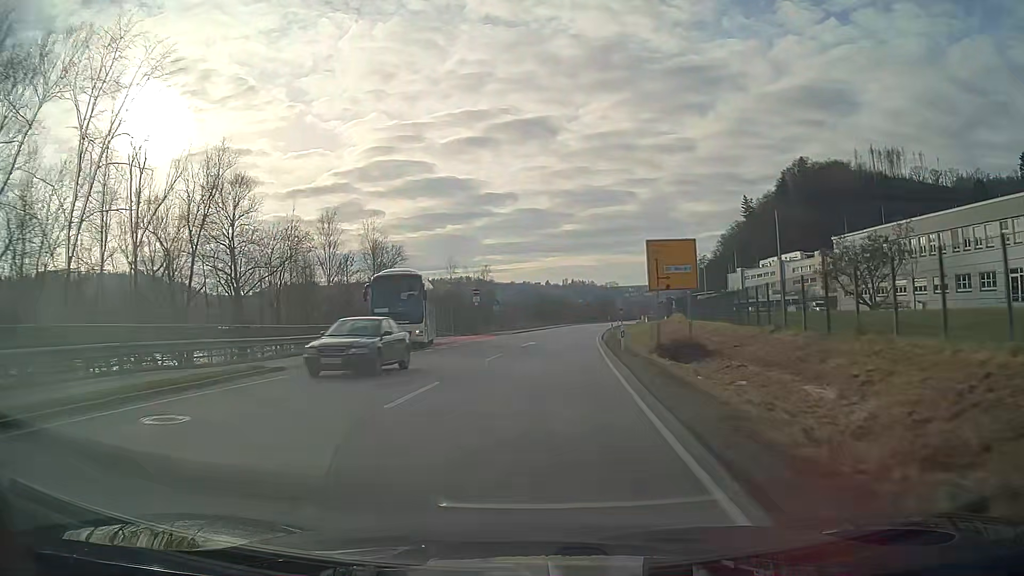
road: primary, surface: asphalt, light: Day
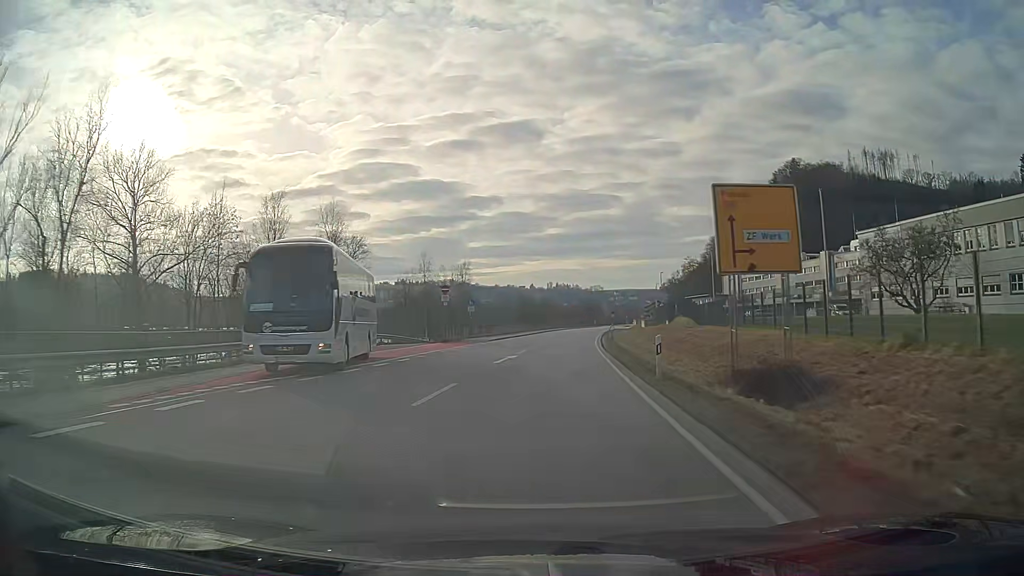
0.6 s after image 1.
(+0.1, +10.8) m; +1°
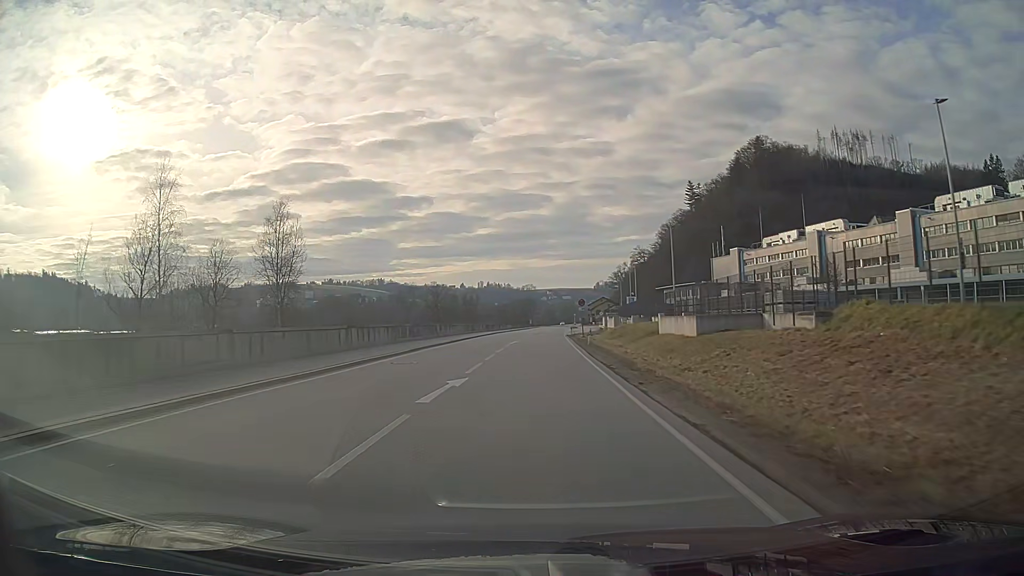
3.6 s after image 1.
(+3.0, +53.8) m; +5°
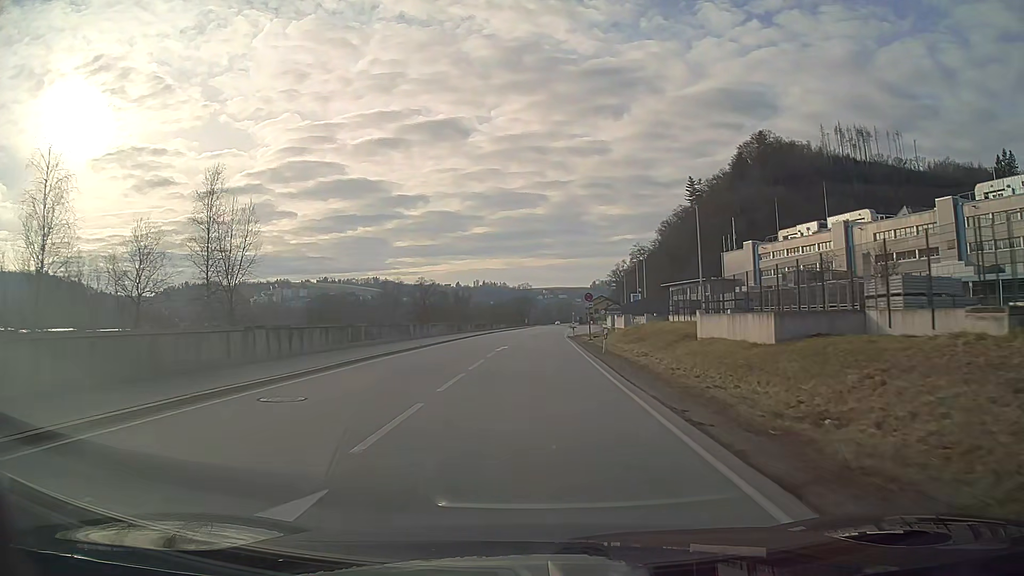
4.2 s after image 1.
(0.0, +10.8) m; 0°
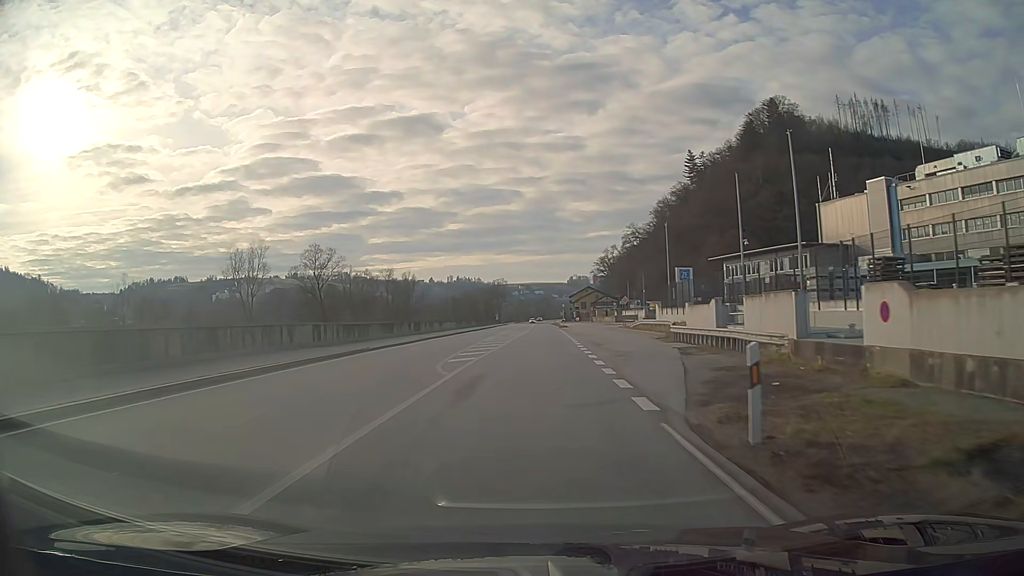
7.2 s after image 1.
(+0.9, +54.1) m; +2°
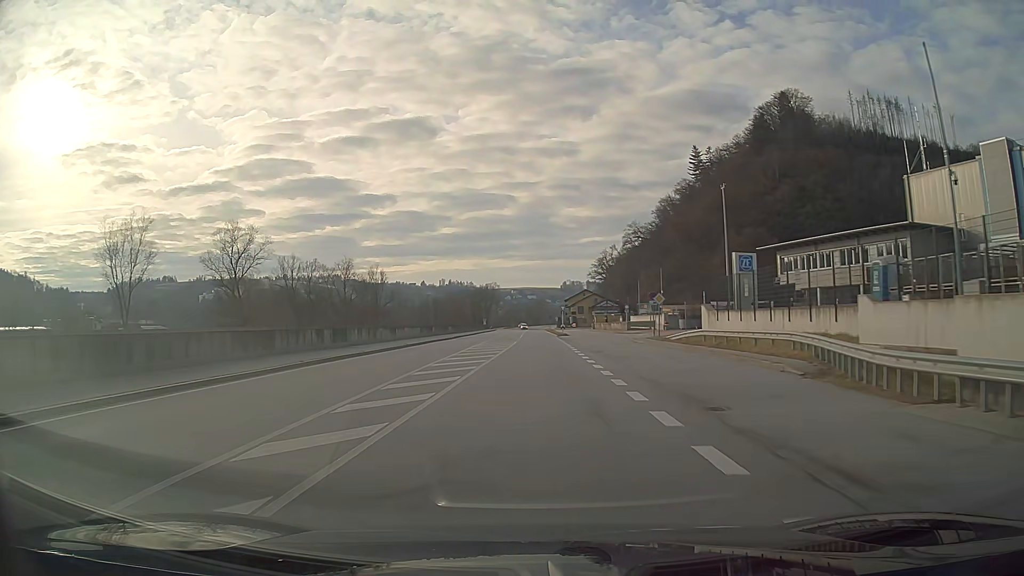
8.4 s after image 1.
(+0.1, +21.6) m; +1°
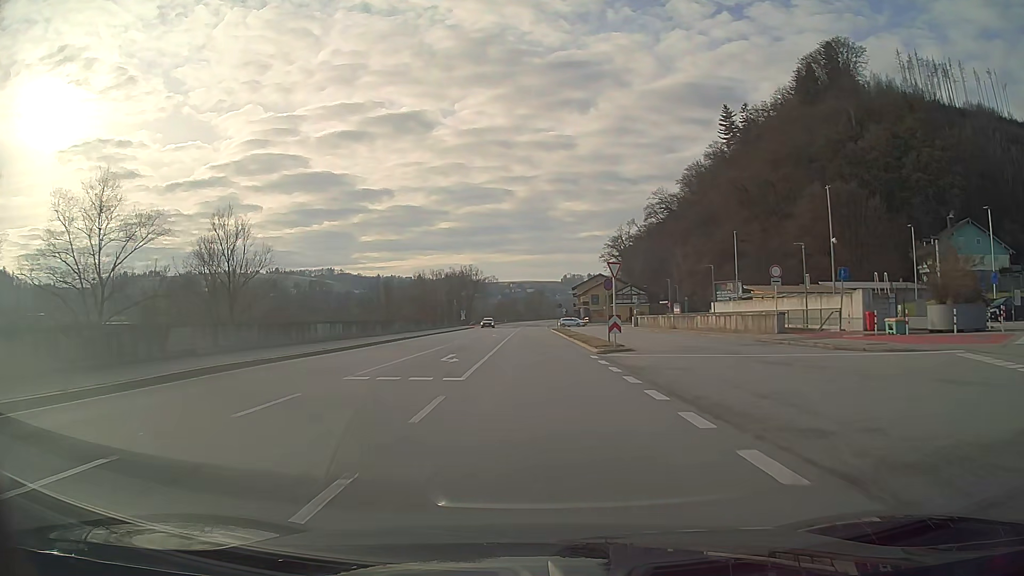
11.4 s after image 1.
(+0.1, +54.1) m; 0°
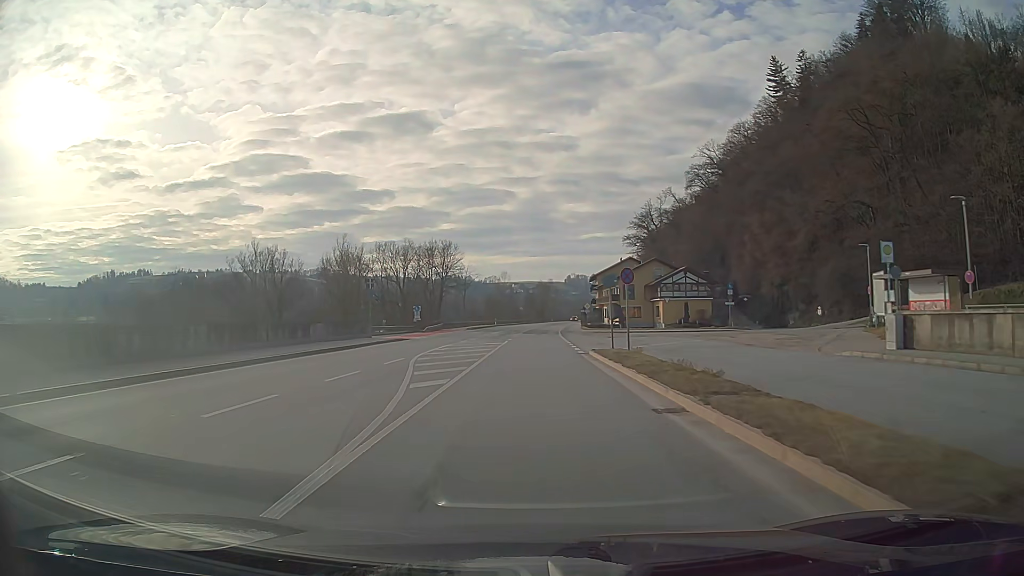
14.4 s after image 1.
(-0.1, +54.0) m; 0°
